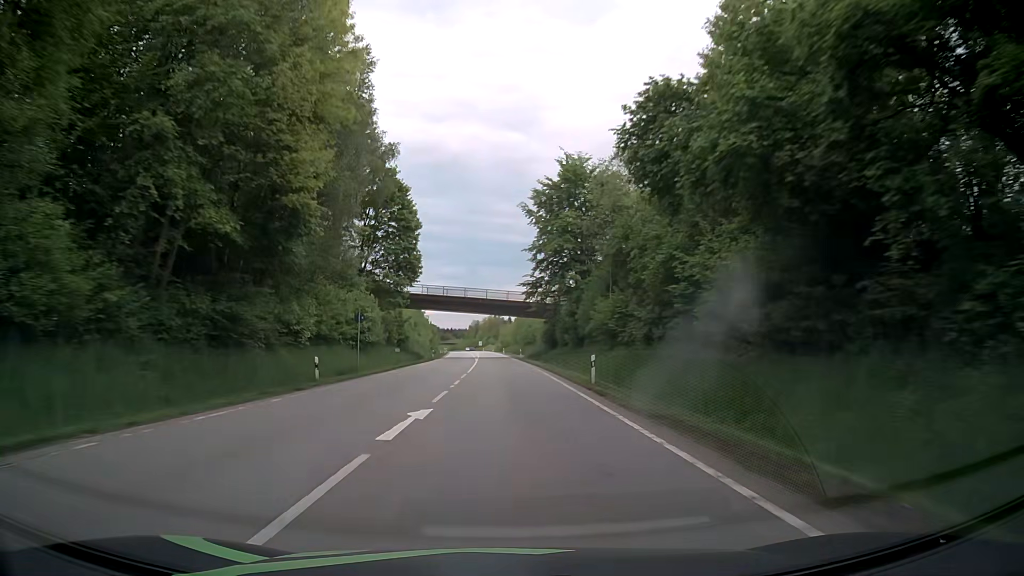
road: primary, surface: asphalt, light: Day
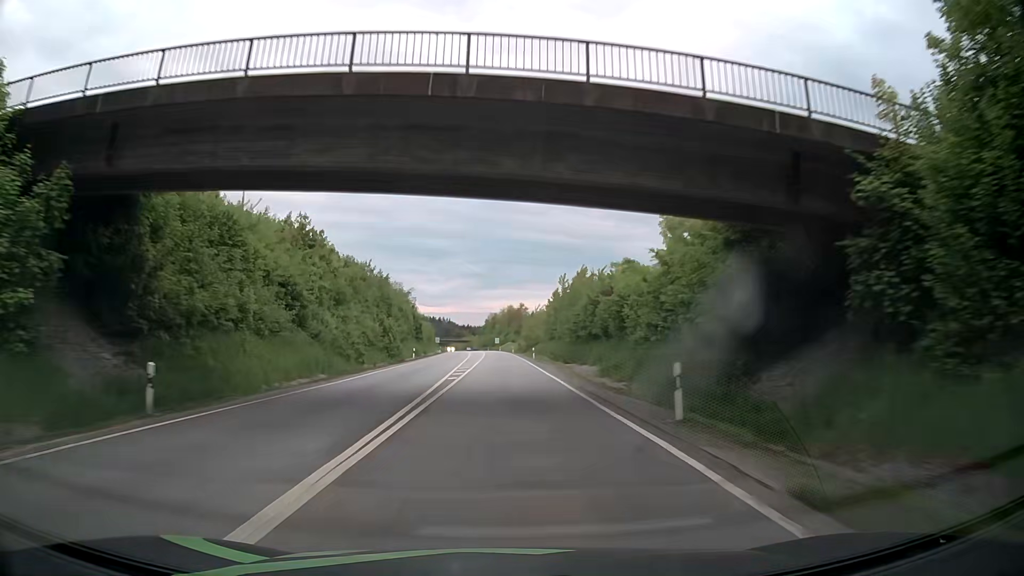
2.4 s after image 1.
(-0.9, +63.2) m; -2°
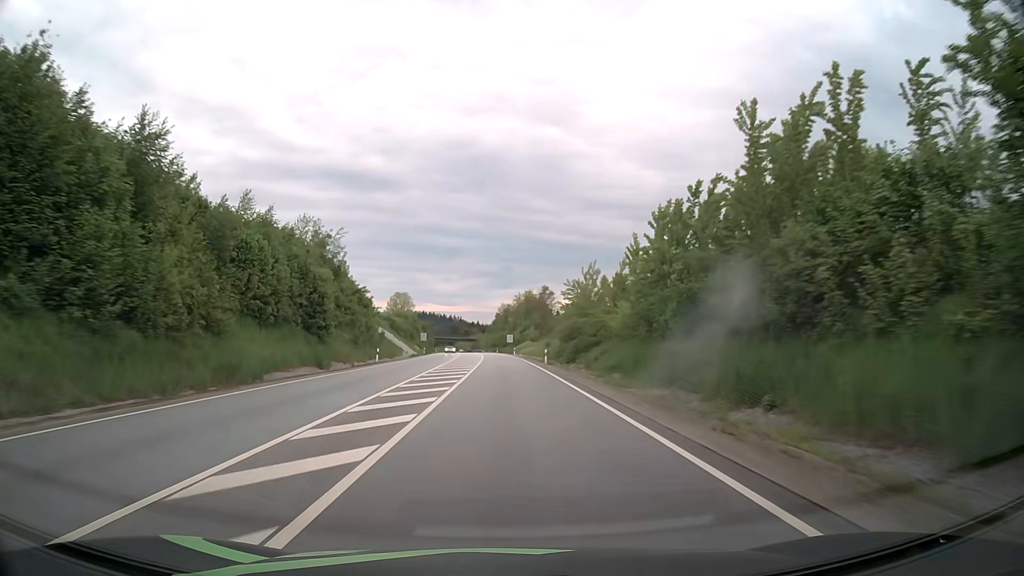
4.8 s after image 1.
(-1.1, +63.3) m; -1°
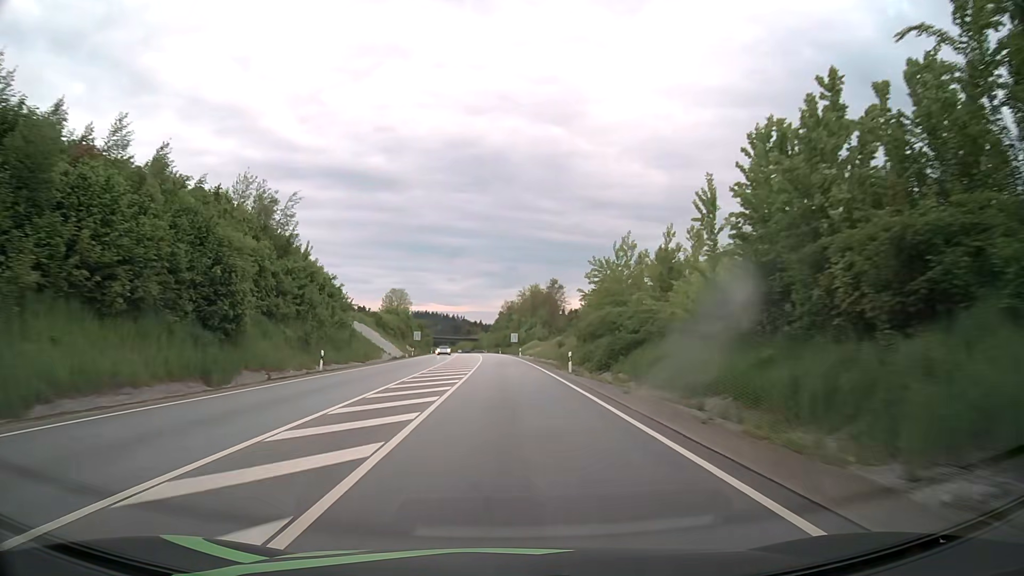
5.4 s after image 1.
(0.0, +15.8) m; 0°
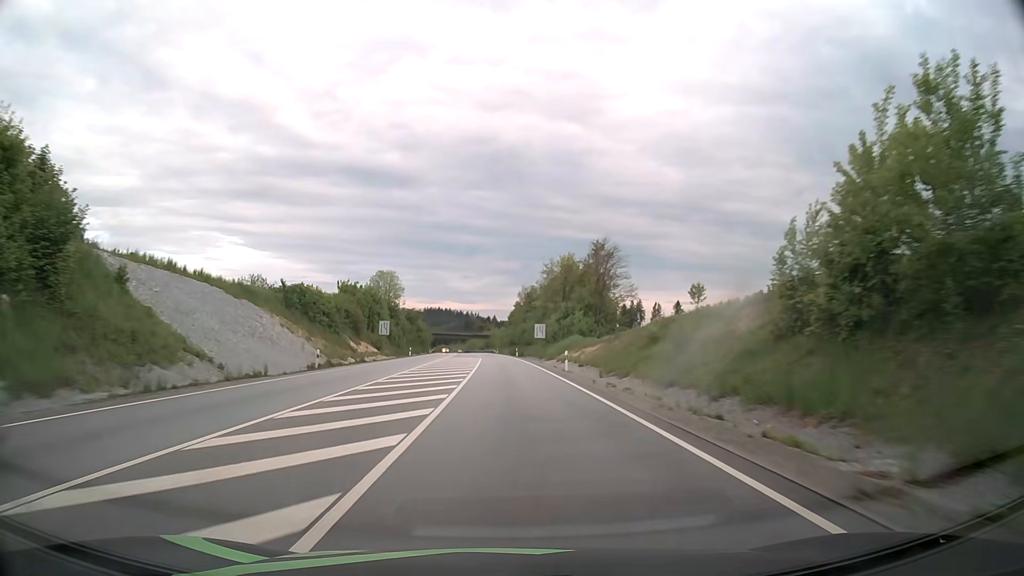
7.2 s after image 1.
(-0.5, +47.6) m; -1°
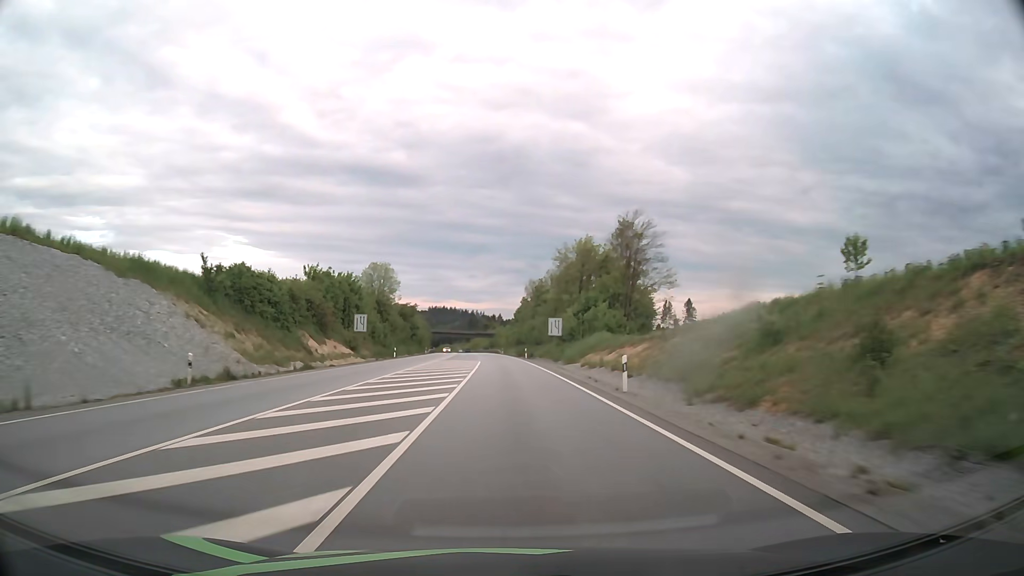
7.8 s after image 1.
(-0.1, +15.9) m; 0°
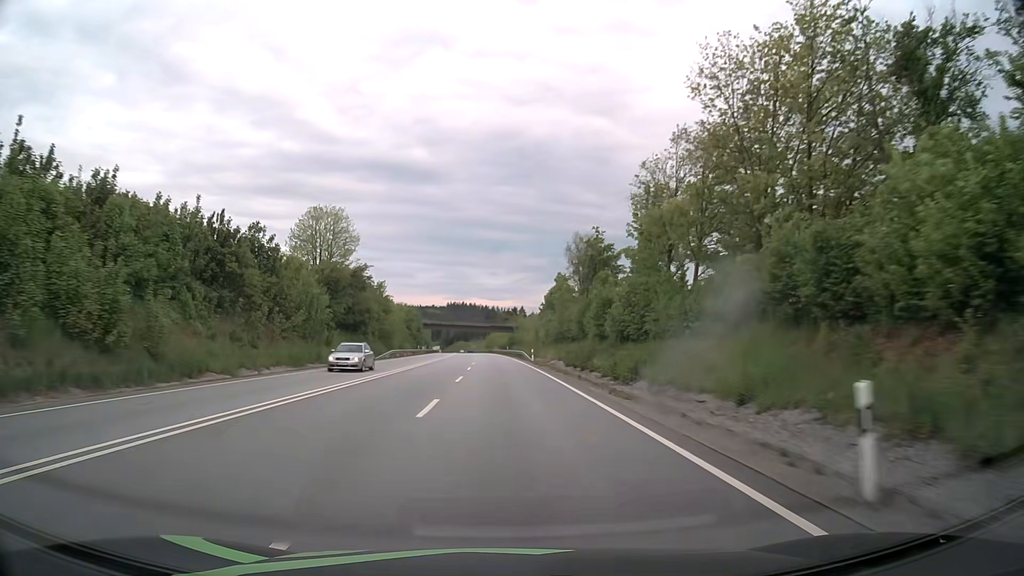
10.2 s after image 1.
(-1.0, +63.5) m; -2°
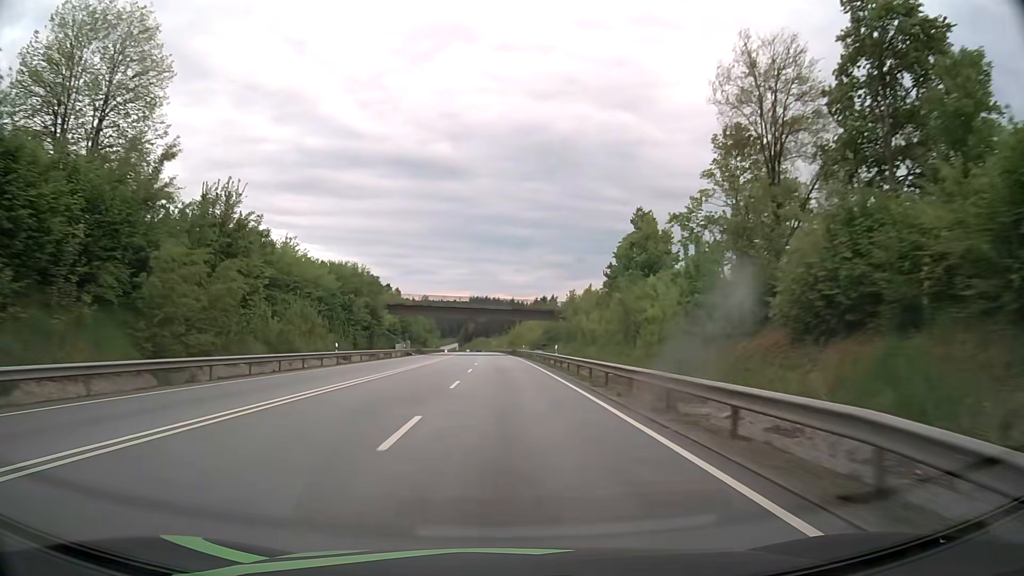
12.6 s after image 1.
(-1.3, +63.5) m; -2°
(0, +10) (0, +20) (0, +30) (0, +40) (0, +50) (-1, +60) (-1, +70) (-1, +80) (-2, +90) (-2, +100) m
